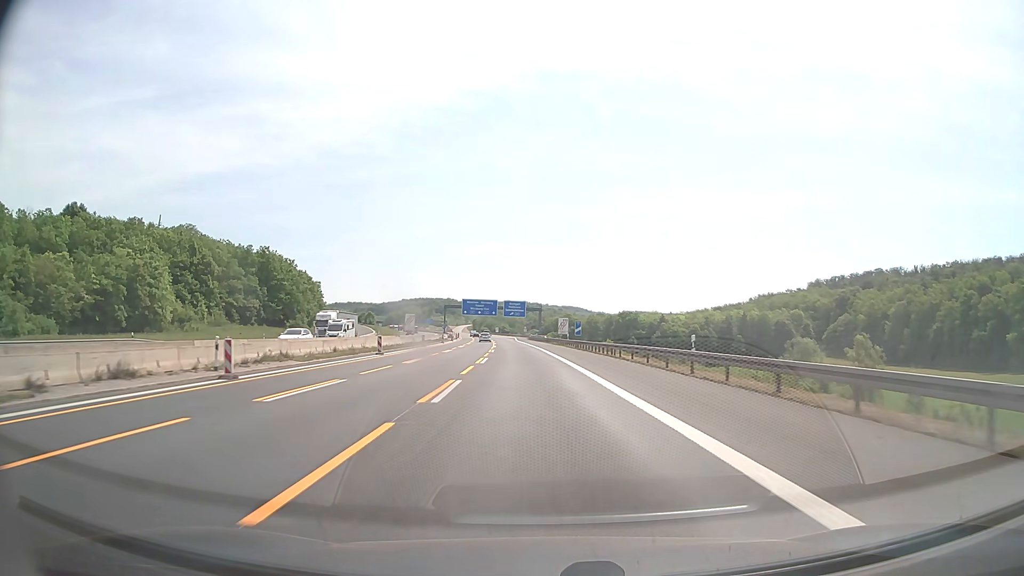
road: motorway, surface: asphalt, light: Day
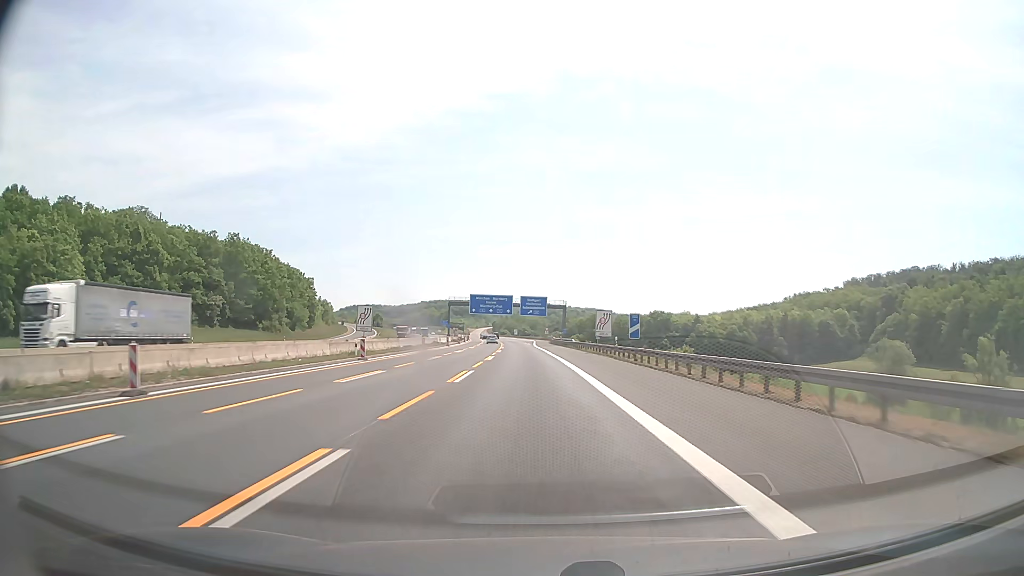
(-0.5, +29.4) m; -2°
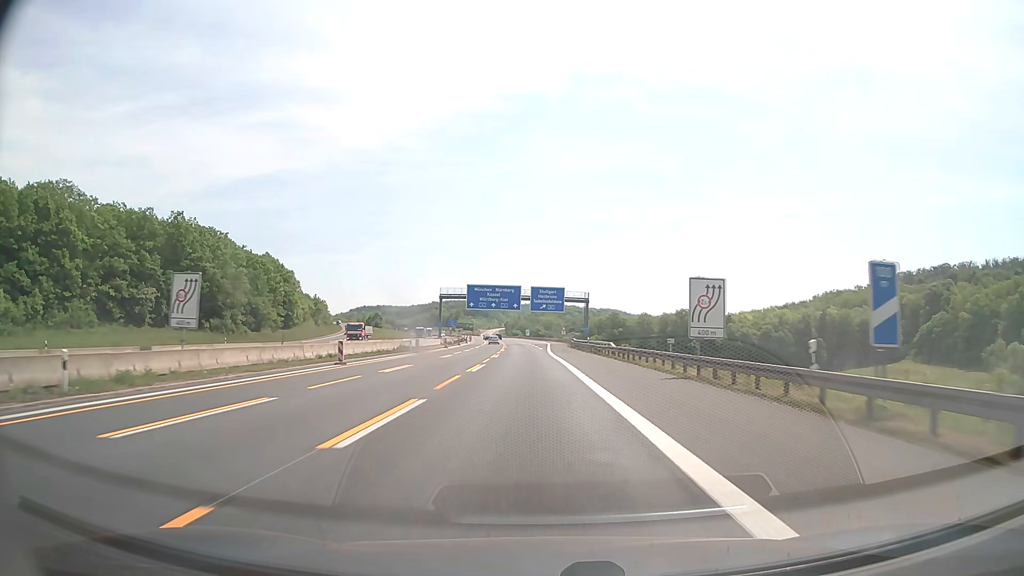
(-0.4, +29.4) m; -1°
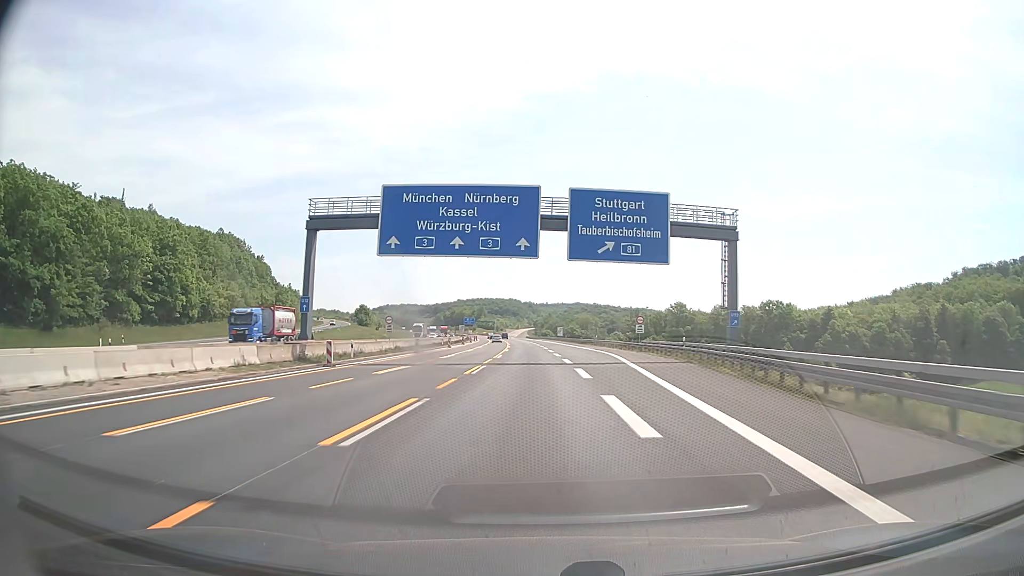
(-1.6, +73.4) m; -3°
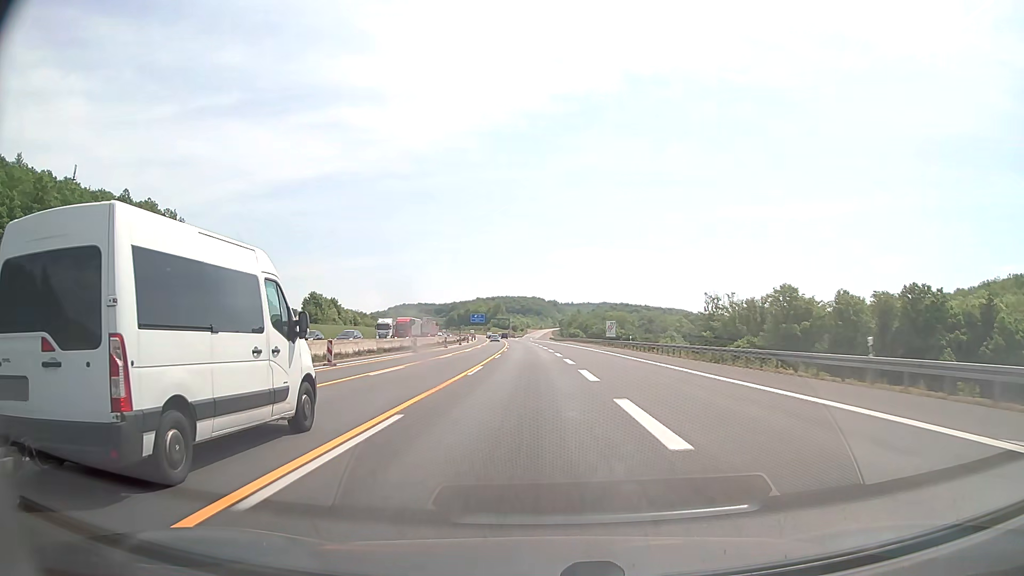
(-1.3, +73.0) m; -2°
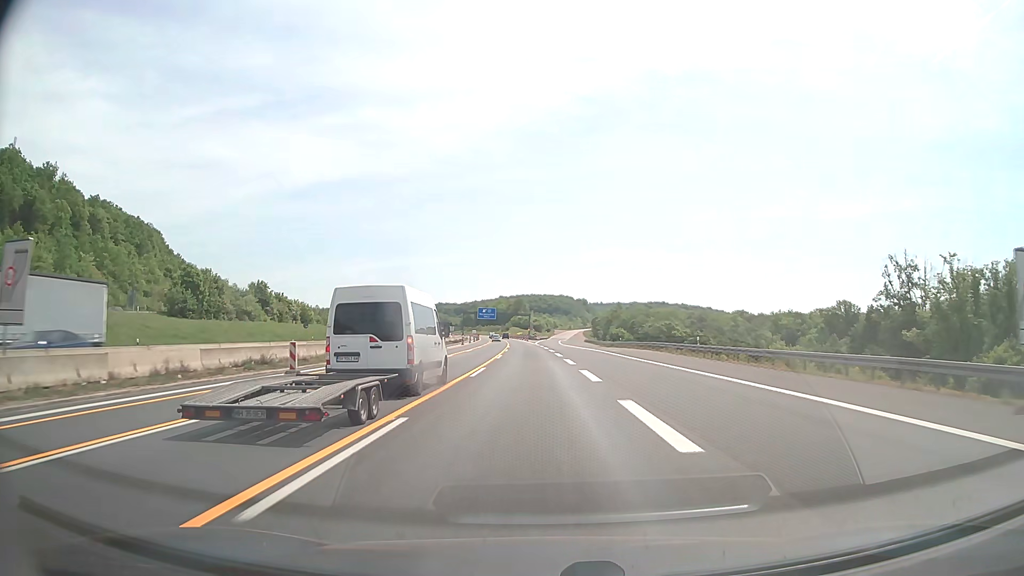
(-1.5, +71.9) m; -2°
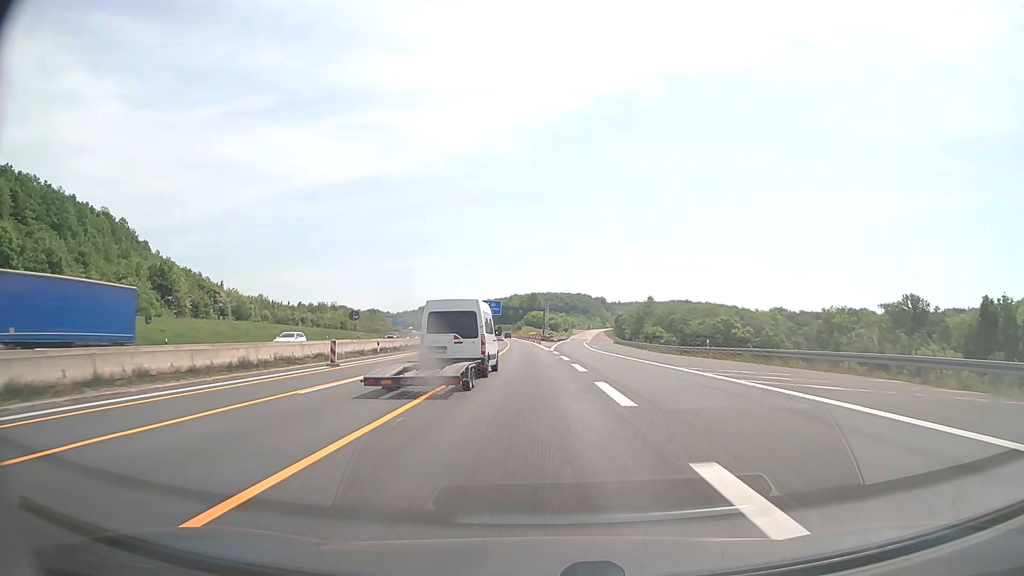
(-0.5, +43.1) m; -1°
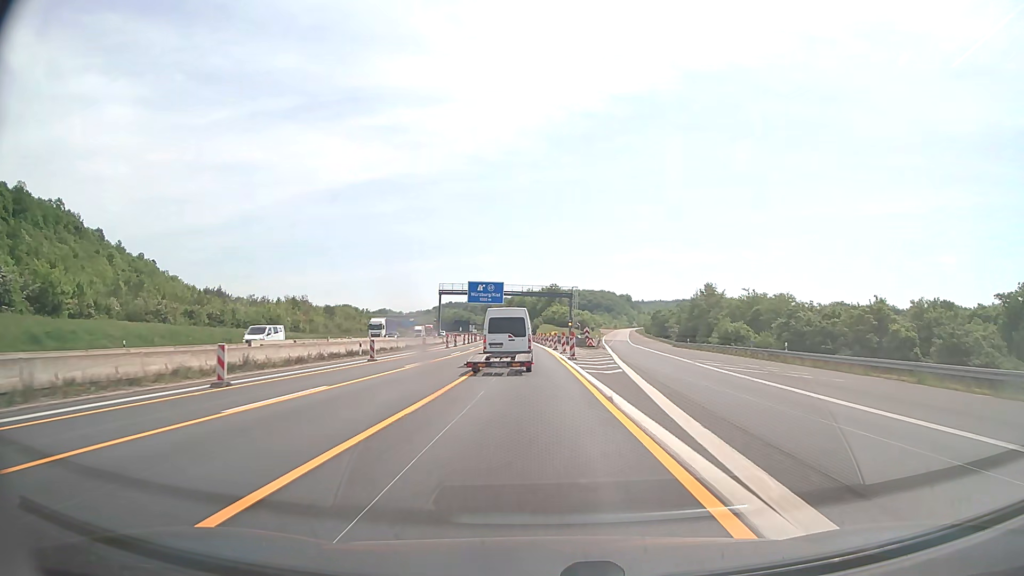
(-0.9, +57.9) m; -2°
(0, +10) (0, +20) (0, +30) (-1, +40) (-1, +50) (-1, +60) (-2, +70) (-2, +80) (-3, +90) (-3, +100) m
